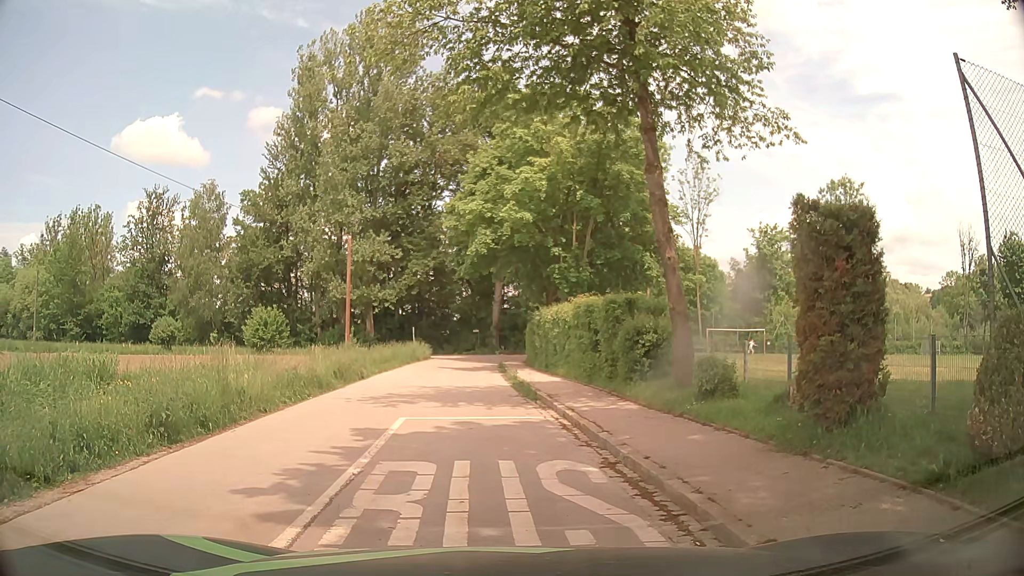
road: tertiary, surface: asphalt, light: Day
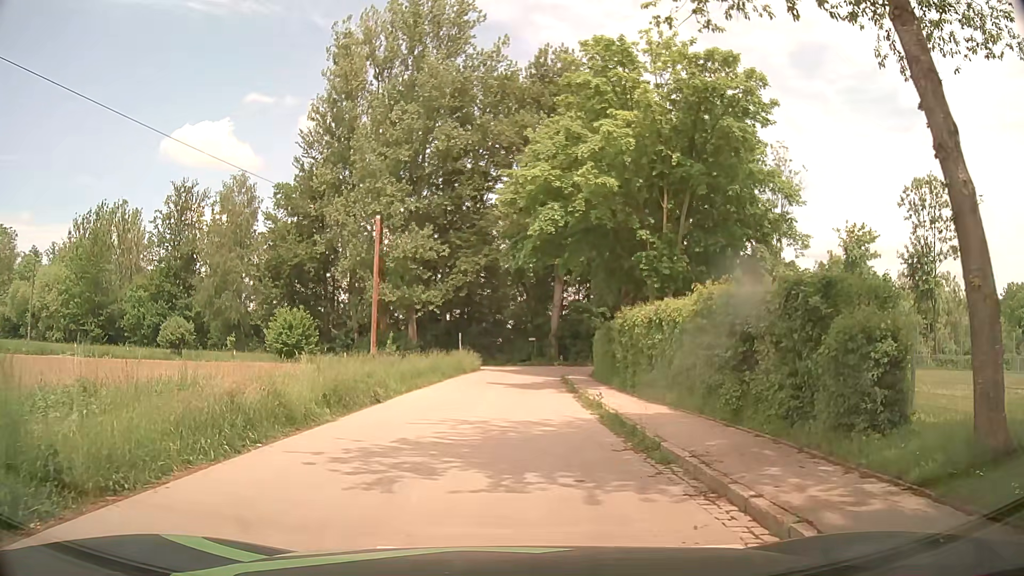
(-0.6, +7.7) m; -5°
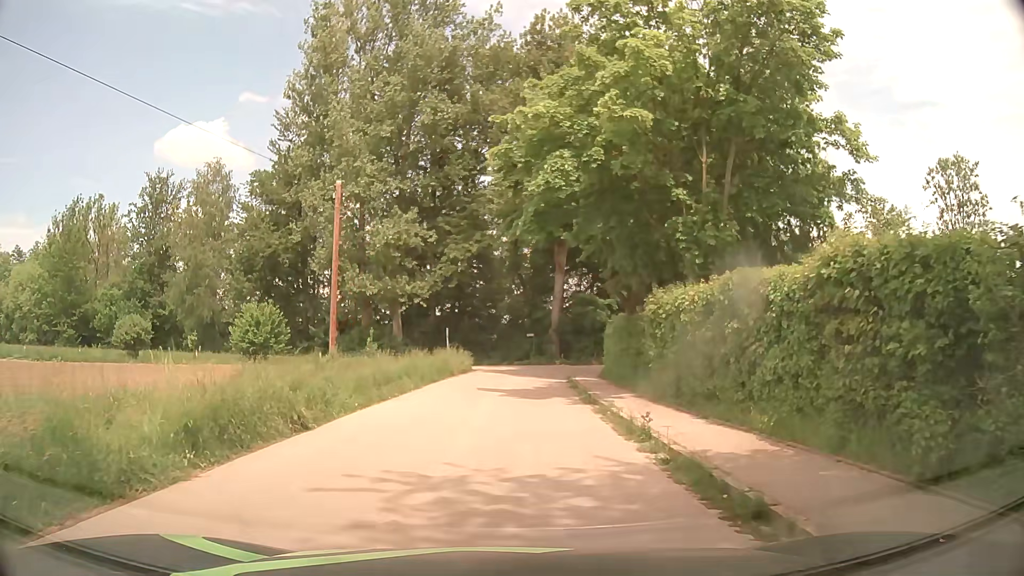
(0.0, +6.0) m; +1°
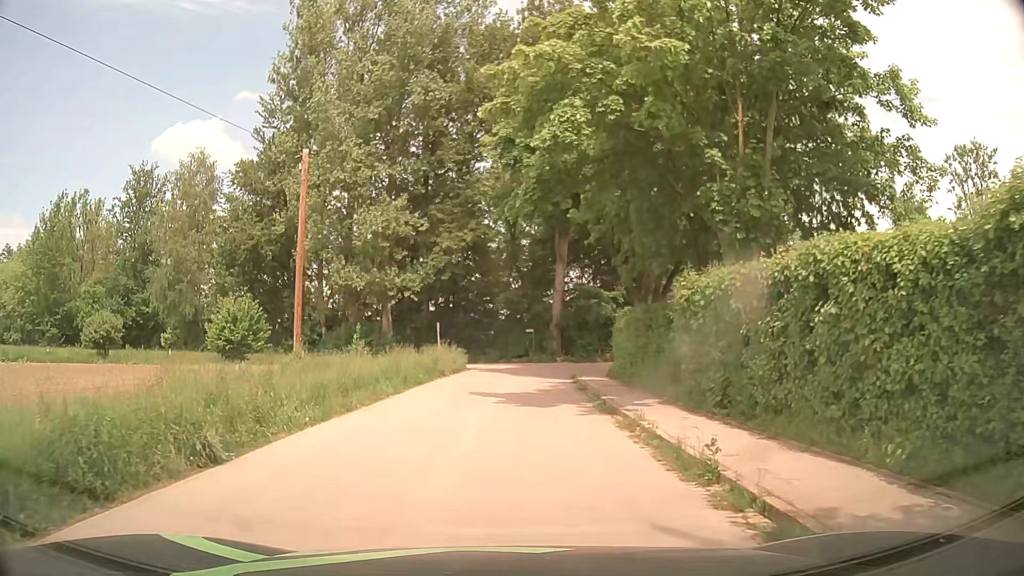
(0.0, +3.6) m; +1°
